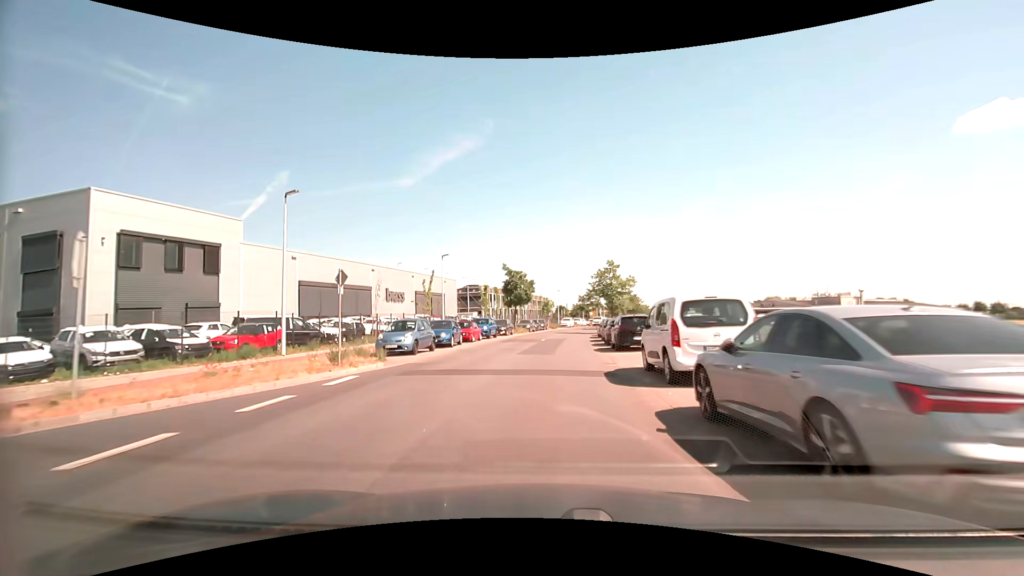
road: tertiary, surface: asphalt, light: Day
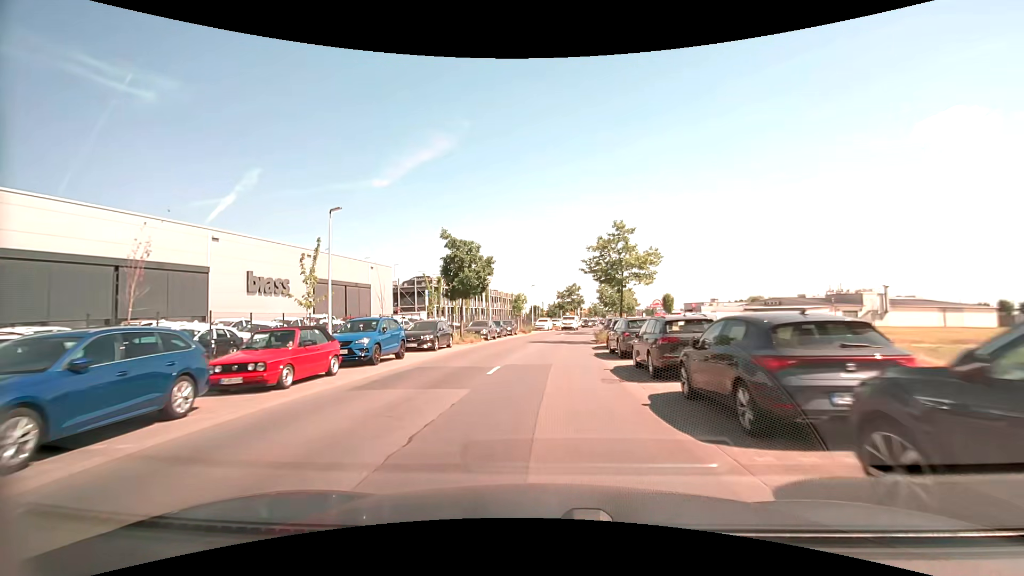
(+0.5, +20.7) m; +3°
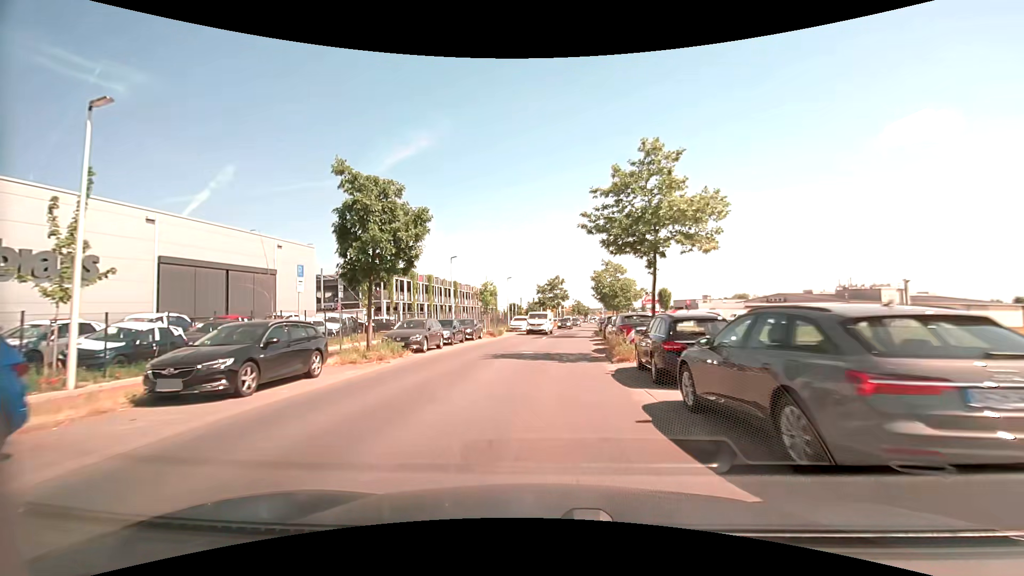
(+0.3, +13.8) m; +2°
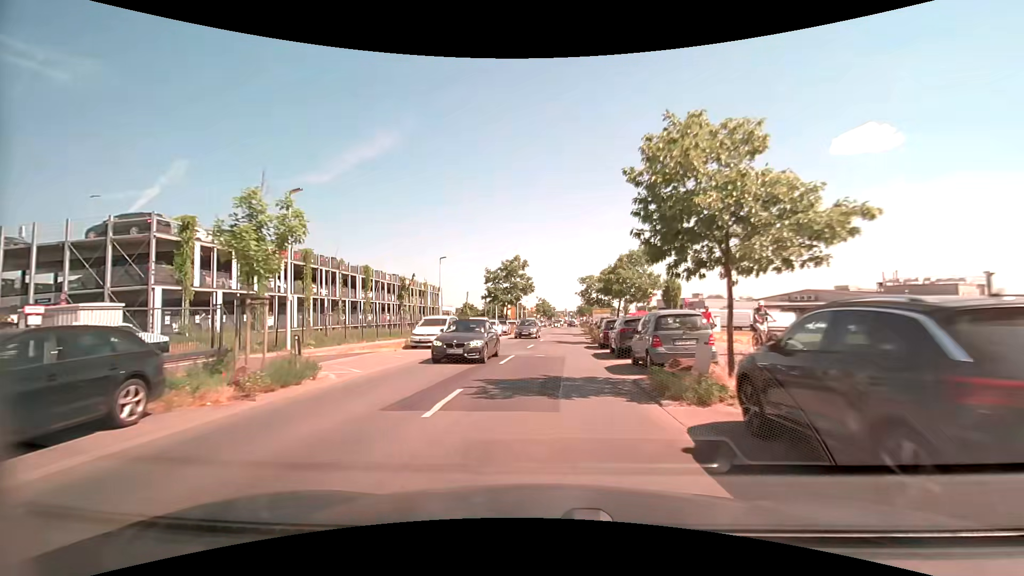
(+0.9, +27.8) m; +4°
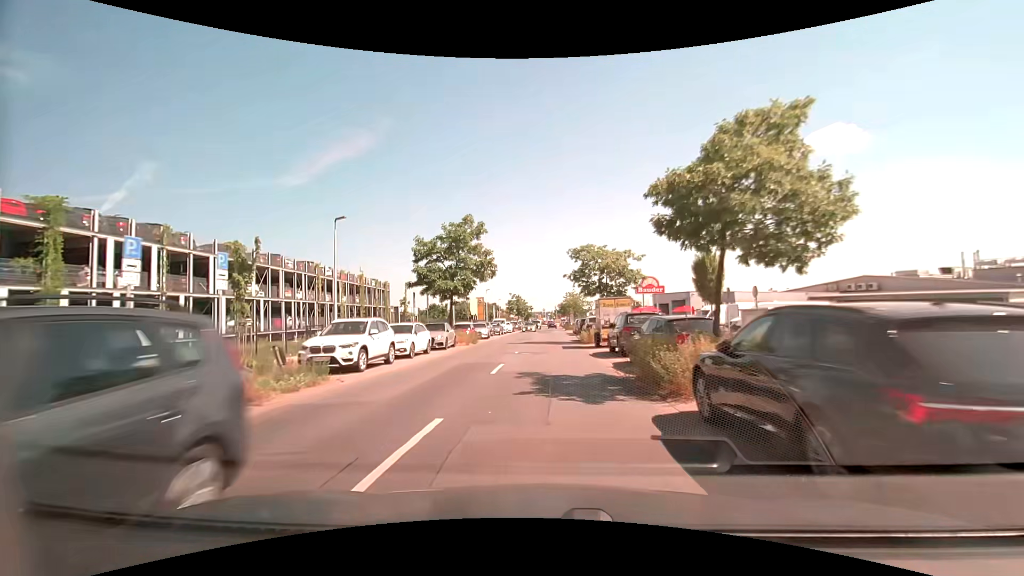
(+0.5, +20.8) m; +2°
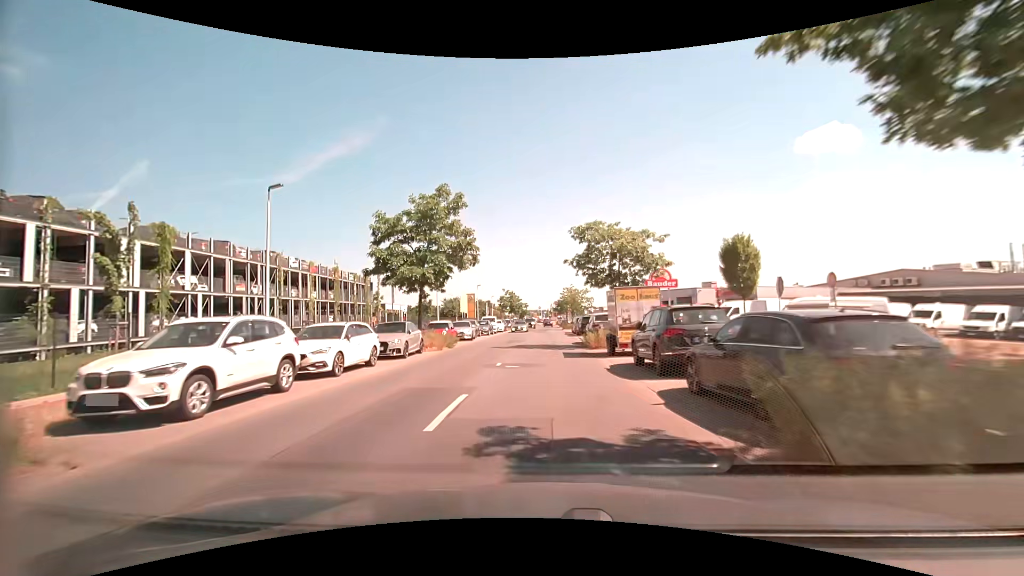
(+0.1, +6.9) m; +1°
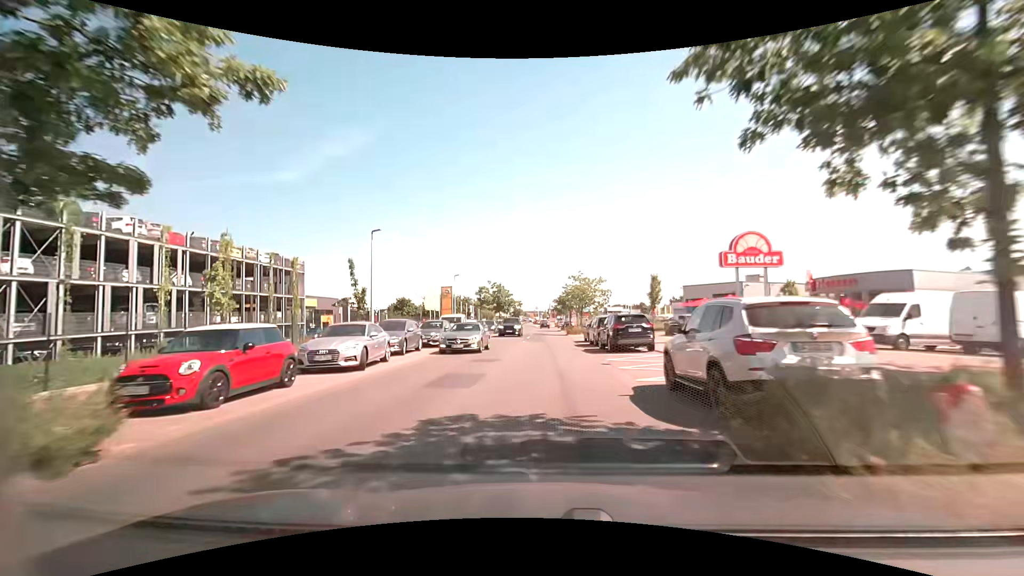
(0.0, +20.6) m; 0°
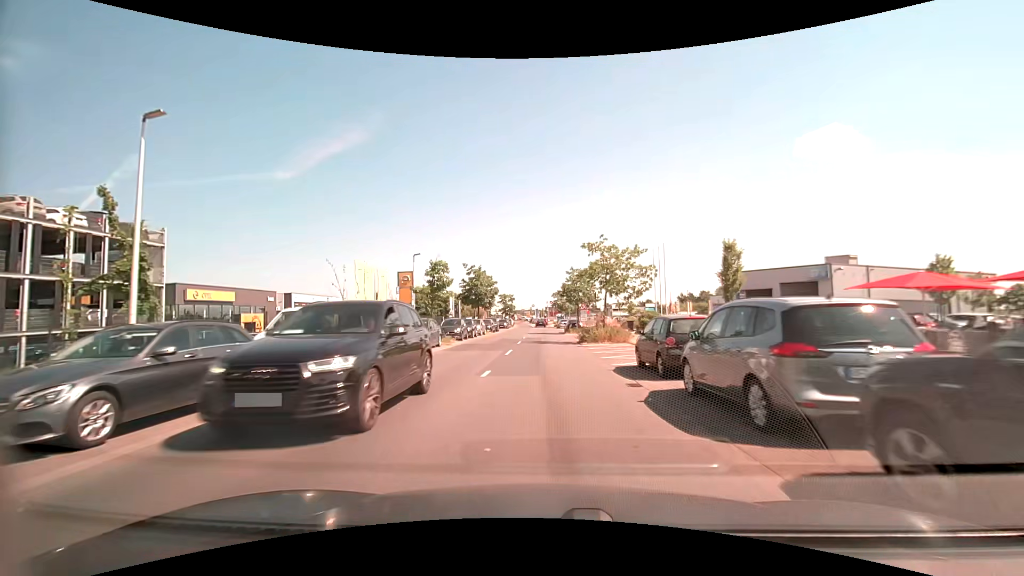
(-0.1, +20.4) m; 0°
(0, +10) (0, +20) (0, +30) (0, +40) (0, +50) (0, +60) (0, +70) (0, +80) (0, +90) (-1, +100) m
